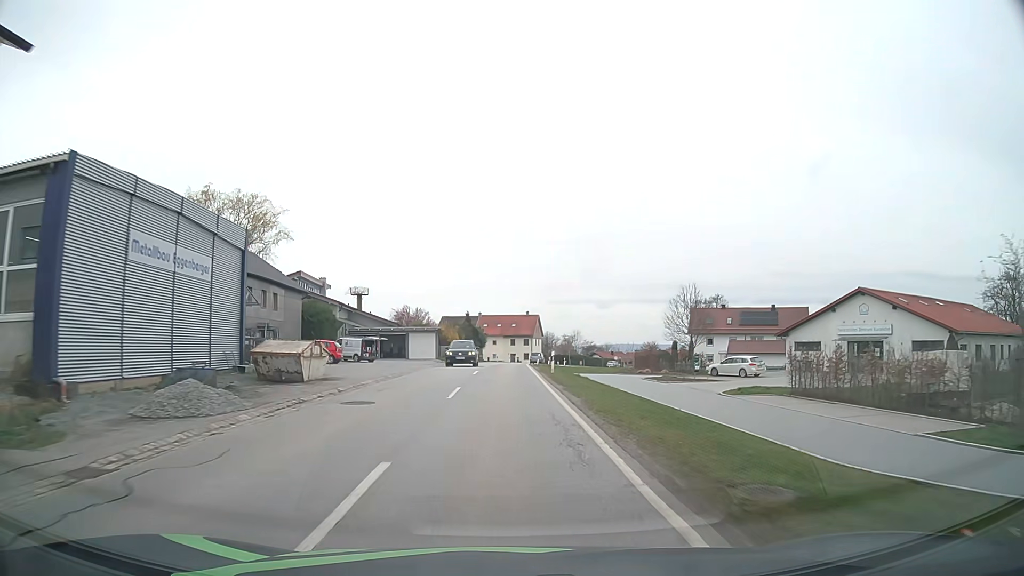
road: secondary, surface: asphalt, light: Day
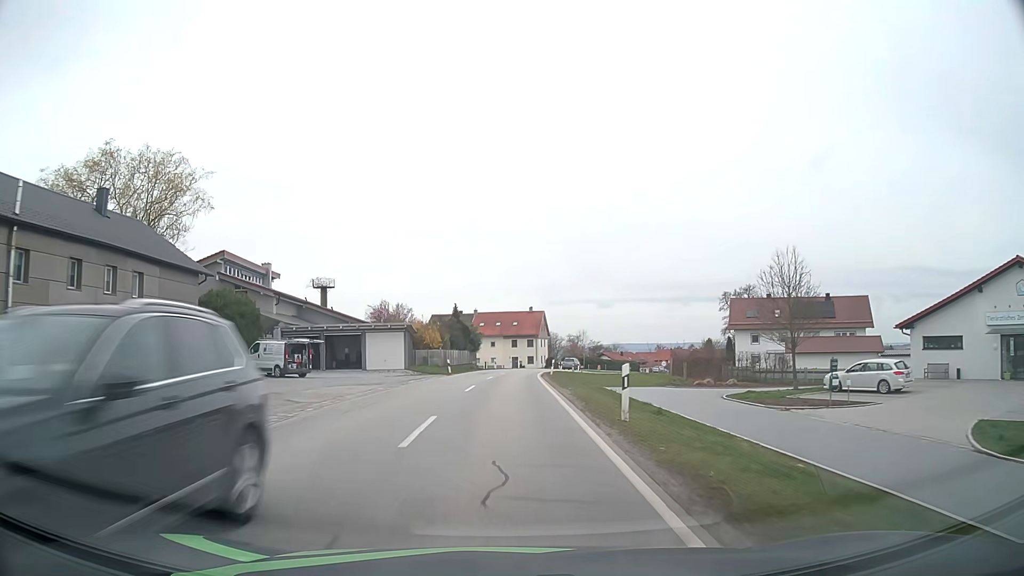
(-0.1, +19.5) m; -1°
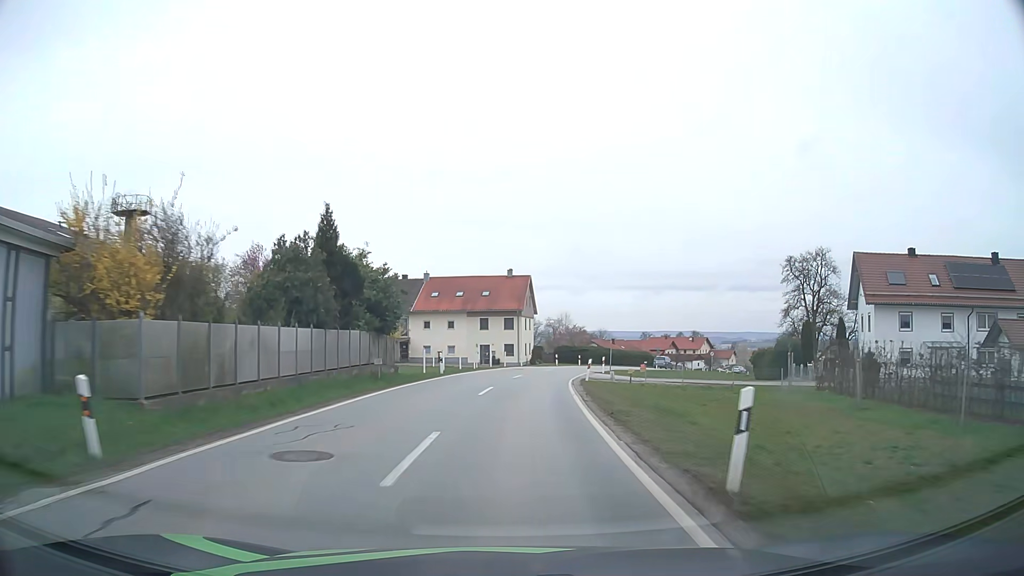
(+0.5, +39.7) m; +3°
(0, +10) (+1, +20) (+1, +30) (+3, +40) (+5, +50) (+8, +59) (+12, +69) (+16, +78) (+20, +87) (+25, +95) m
